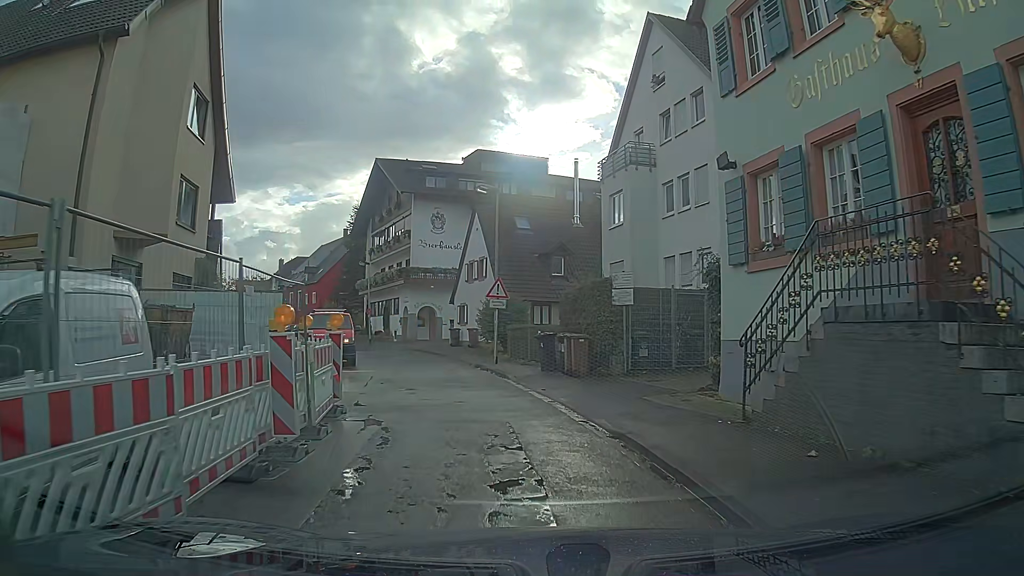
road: tertiary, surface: asphalt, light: Day
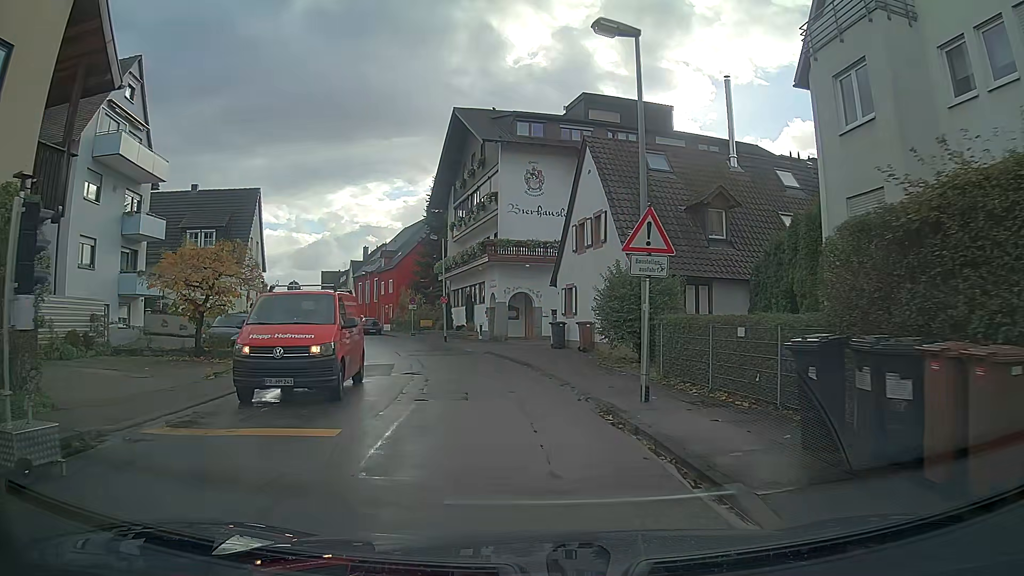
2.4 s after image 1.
(-0.8, +12.9) m; -8°
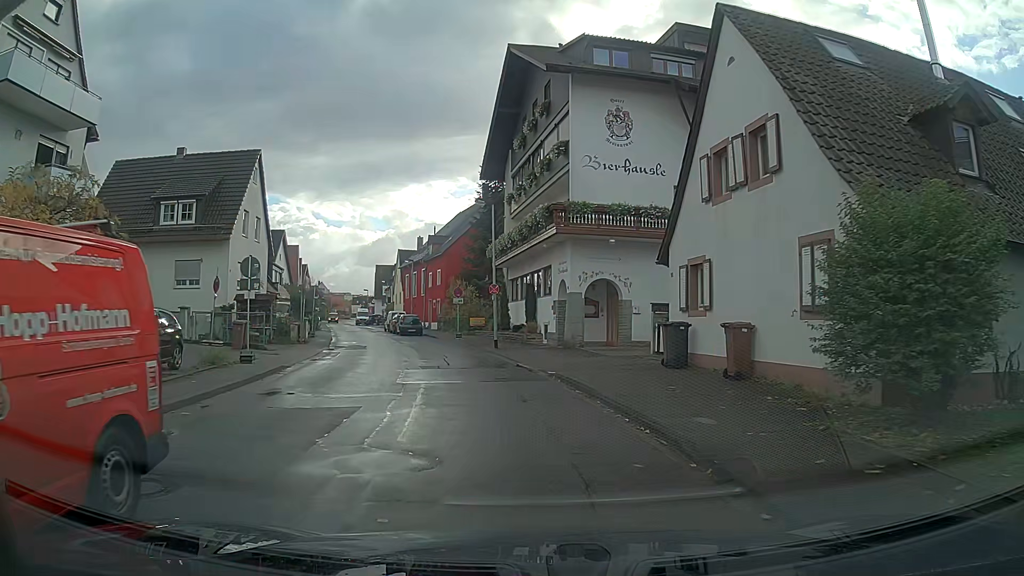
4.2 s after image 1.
(-0.6, +11.1) m; -6°
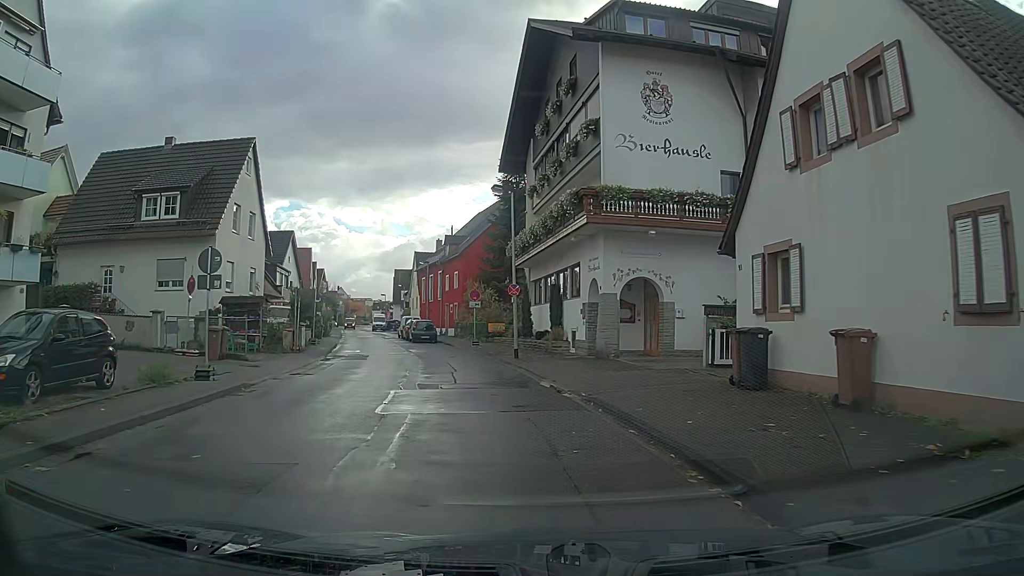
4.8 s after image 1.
(-0.1, +3.9) m; -2°
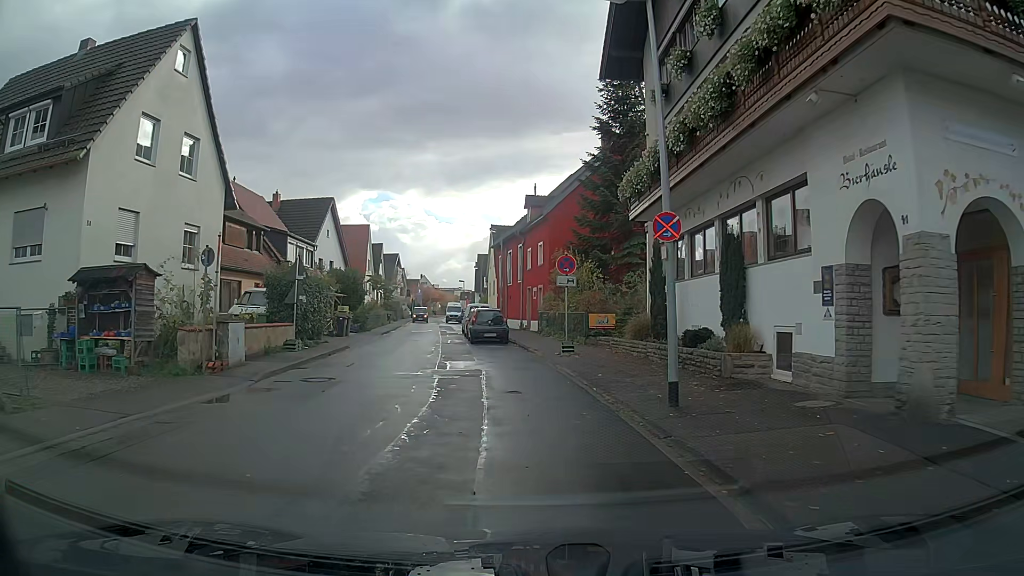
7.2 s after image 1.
(-1.0, +14.7) m; -8°
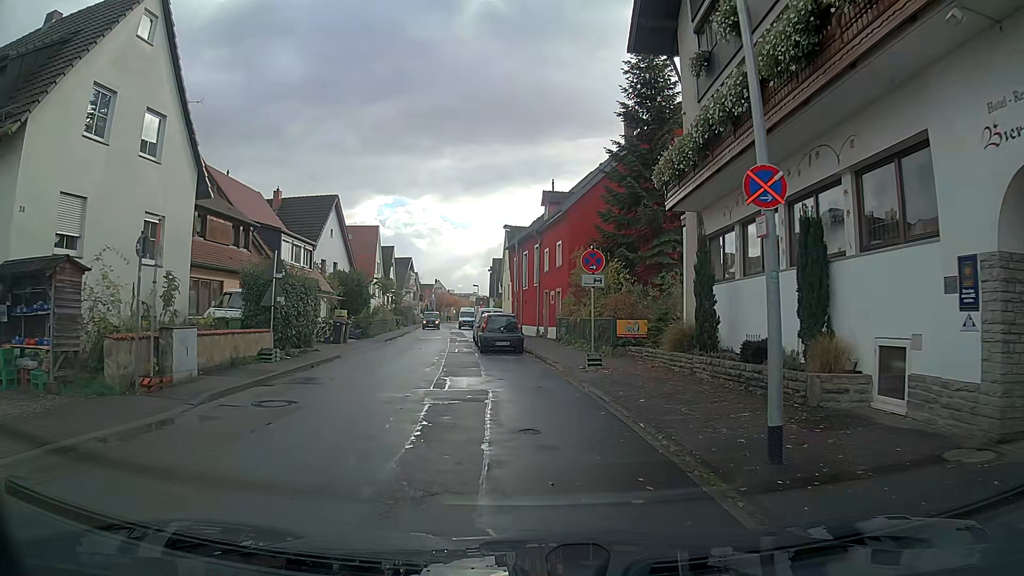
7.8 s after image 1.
(0.0, +3.3) m; -1°
(0, +10) (-1, +20) (-3, +30) (-5, +40) (-6, +50) (-7, +59) (-8, +69) (-9, +79) (-10, +89) (-10, +99) m
